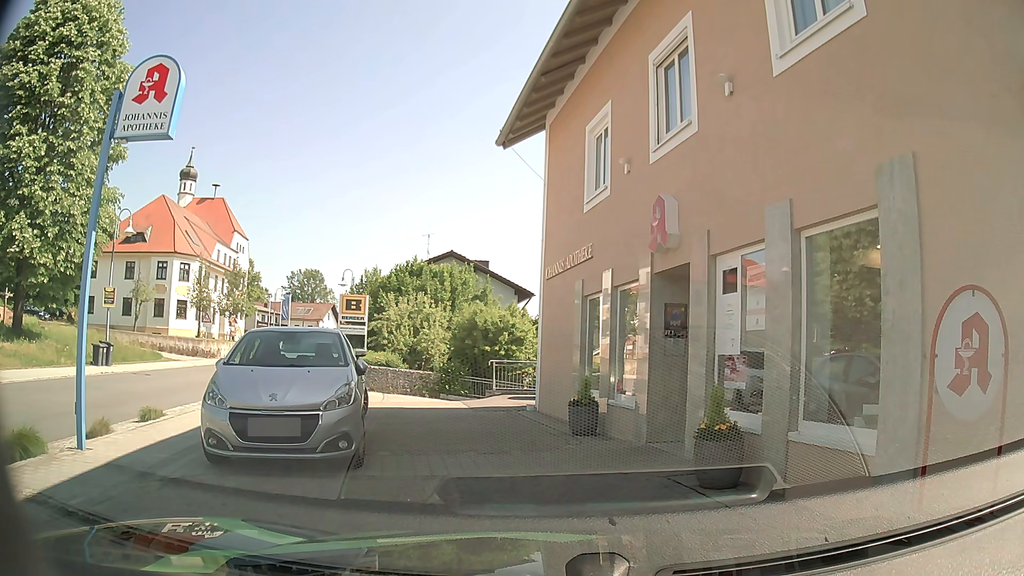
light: Day
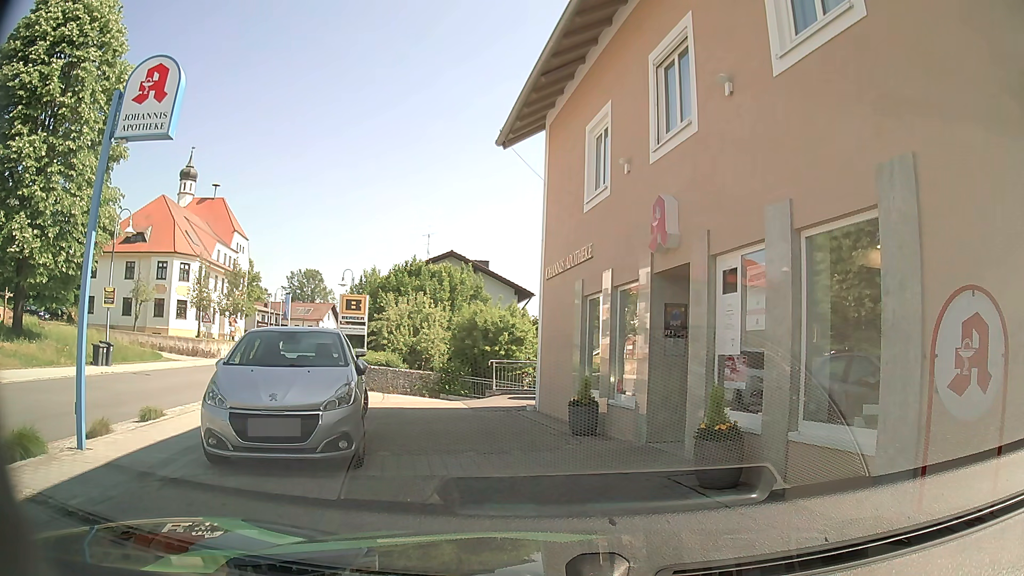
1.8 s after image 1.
(0.0, 0.0) m; 0°
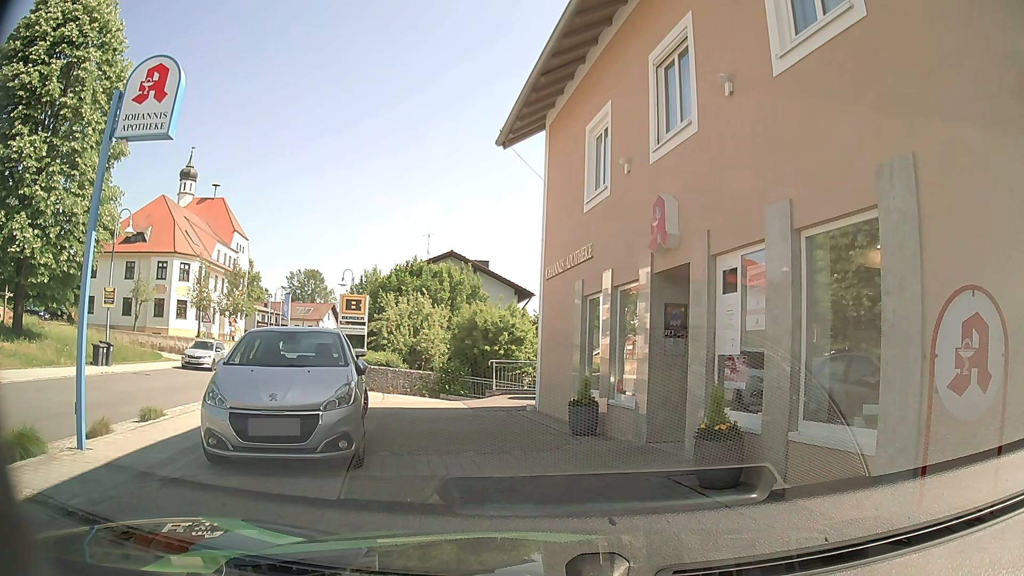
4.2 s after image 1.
(0.0, 0.0) m; 0°
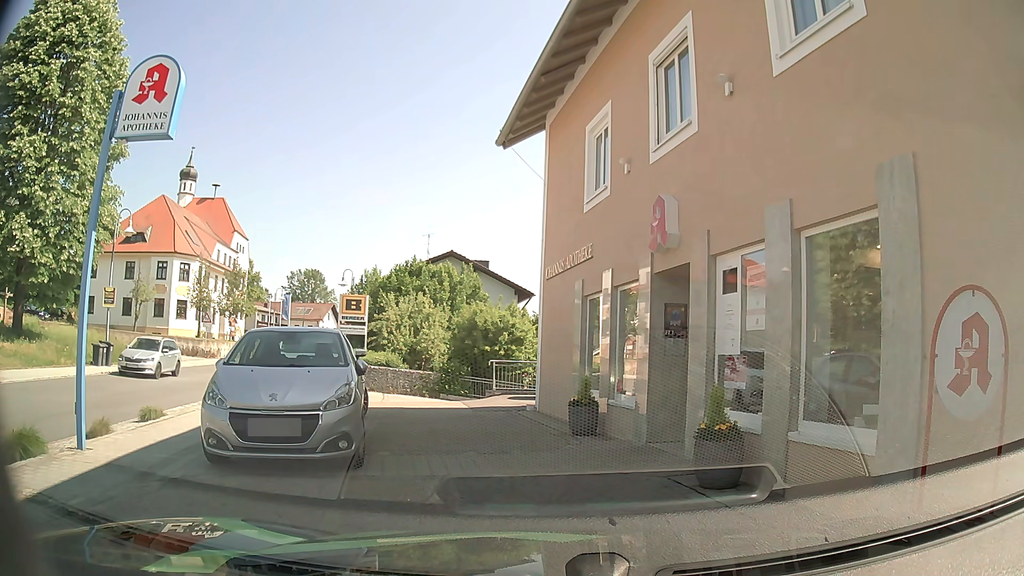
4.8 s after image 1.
(0.0, 0.0) m; 0°
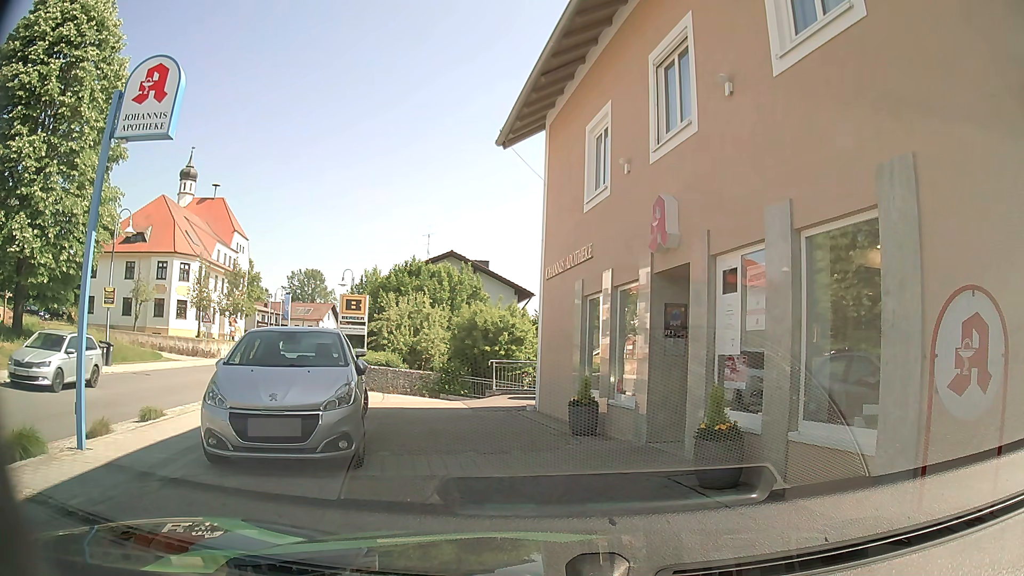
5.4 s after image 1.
(0.0, 0.0) m; 0°
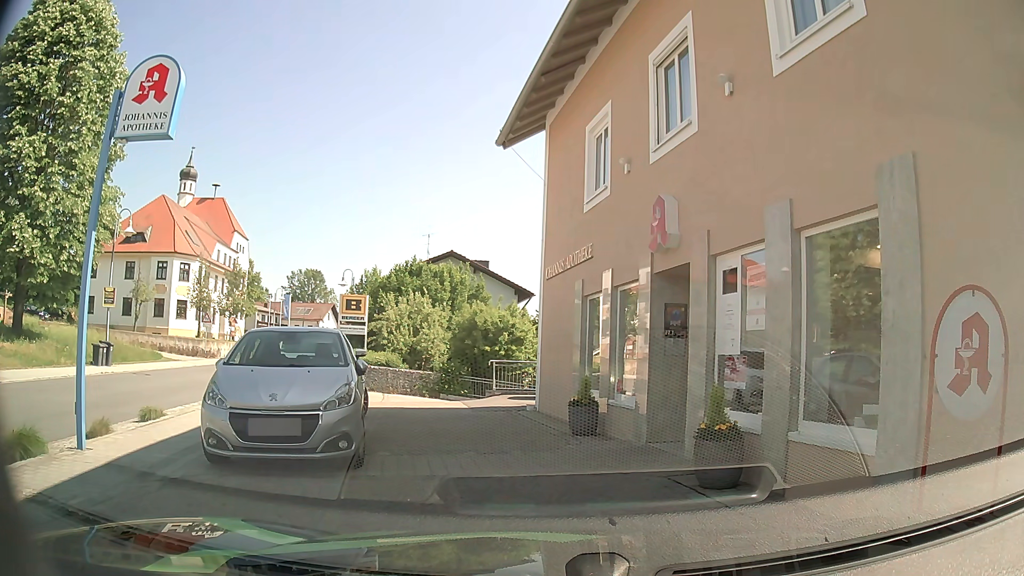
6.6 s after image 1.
(0.0, 0.0) m; 0°
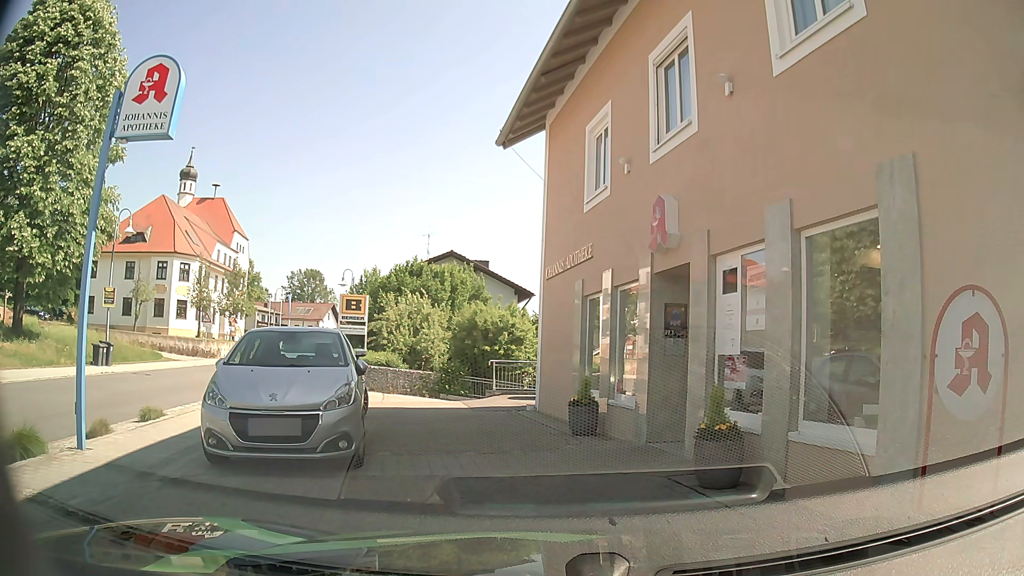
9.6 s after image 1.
(0.0, 0.0) m; 0°
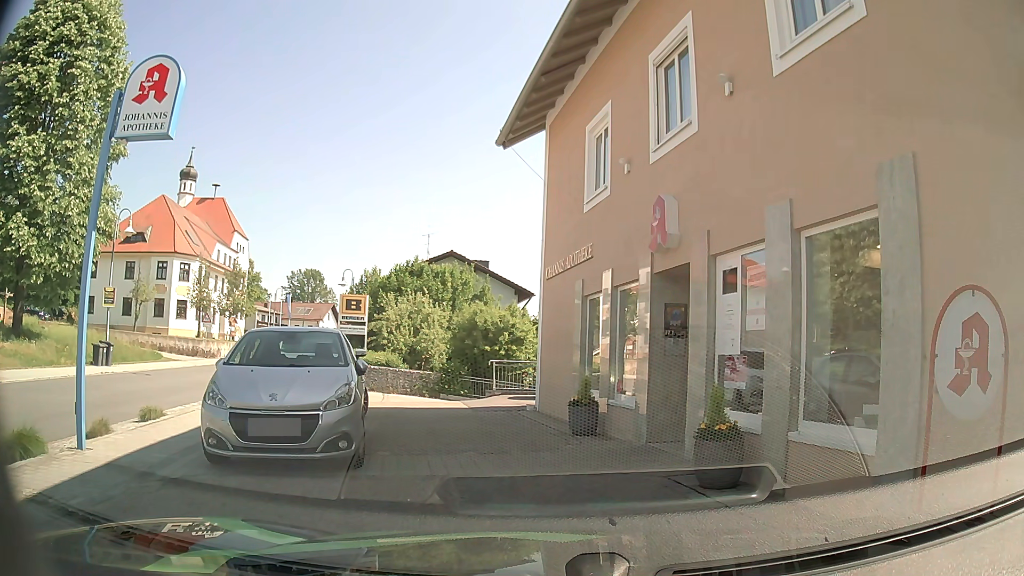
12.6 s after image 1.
(0.0, 0.0) m; 0°
